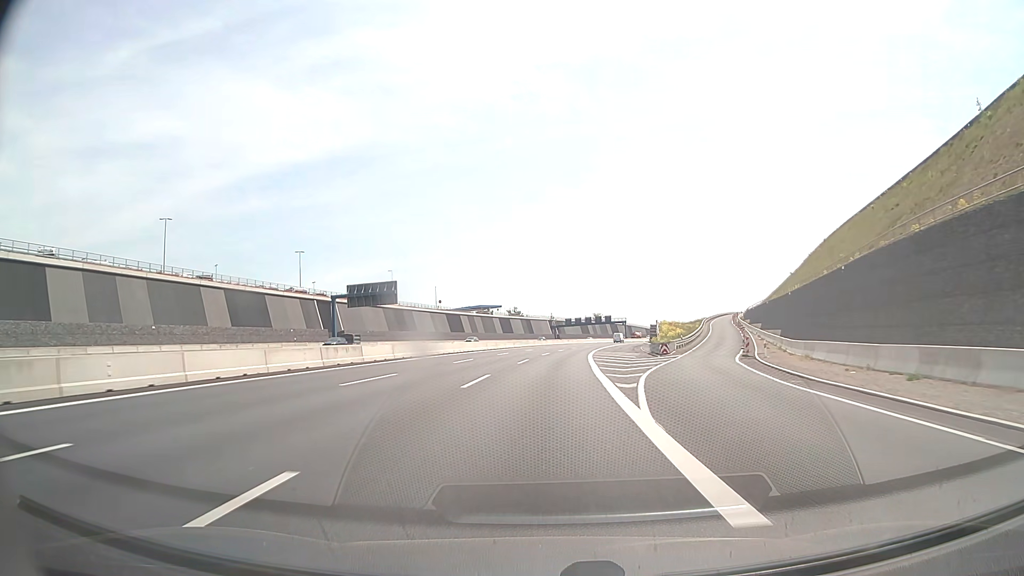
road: motorway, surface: asphalt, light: Day
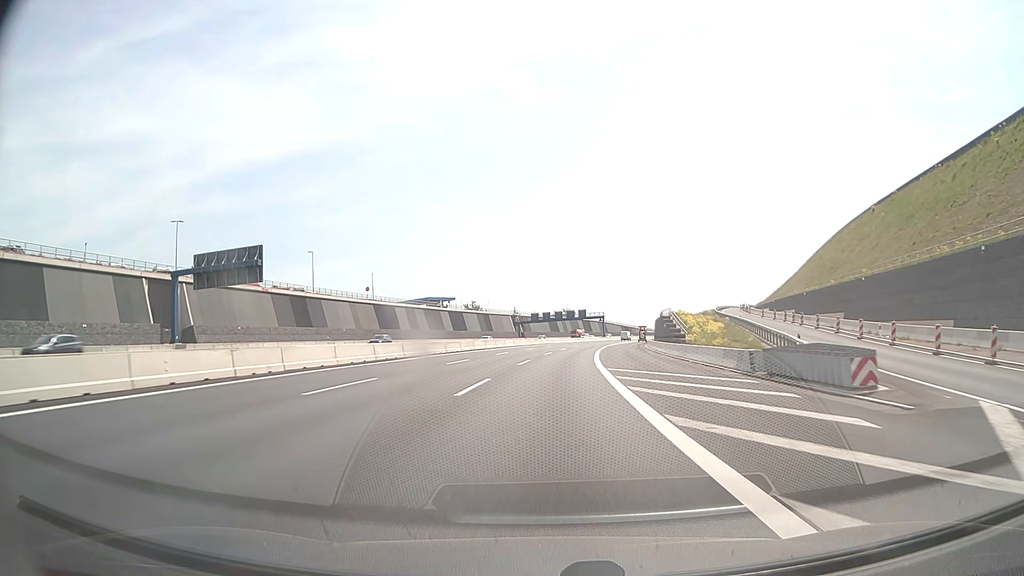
(+1.0, +38.9) m; +3°
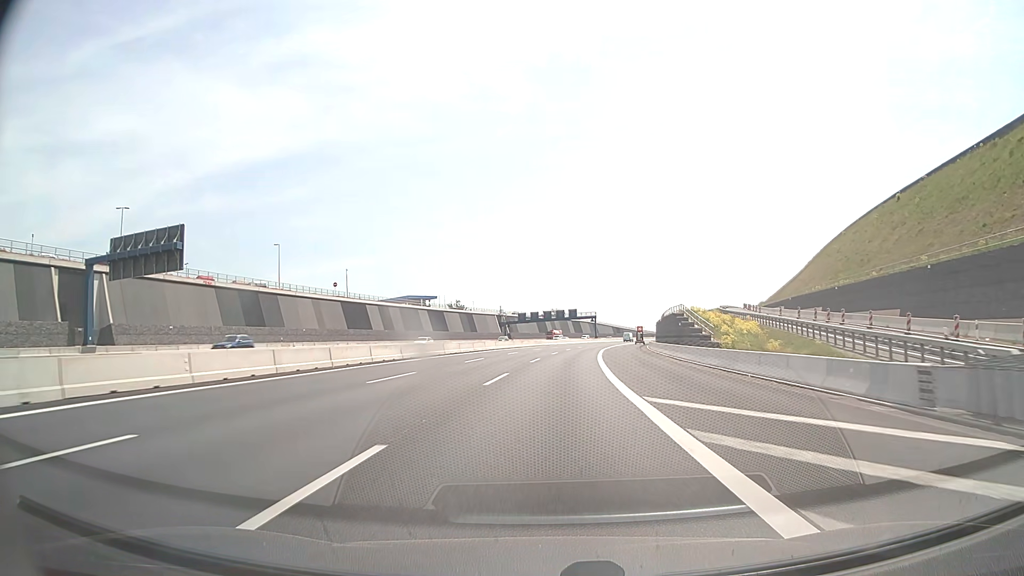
(+0.1, +13.0) m; +1°
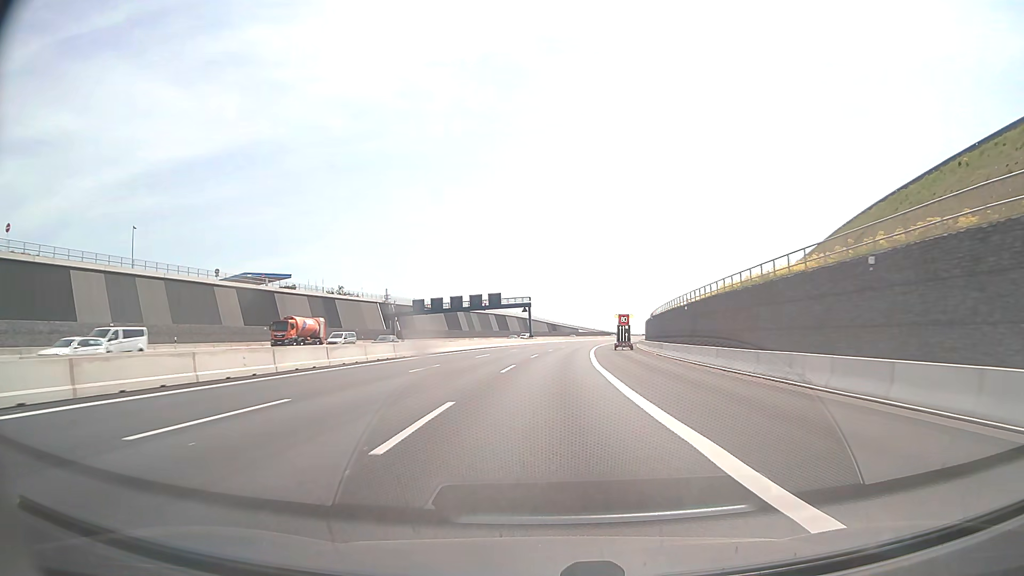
(+3.3, +64.6) m; +6°
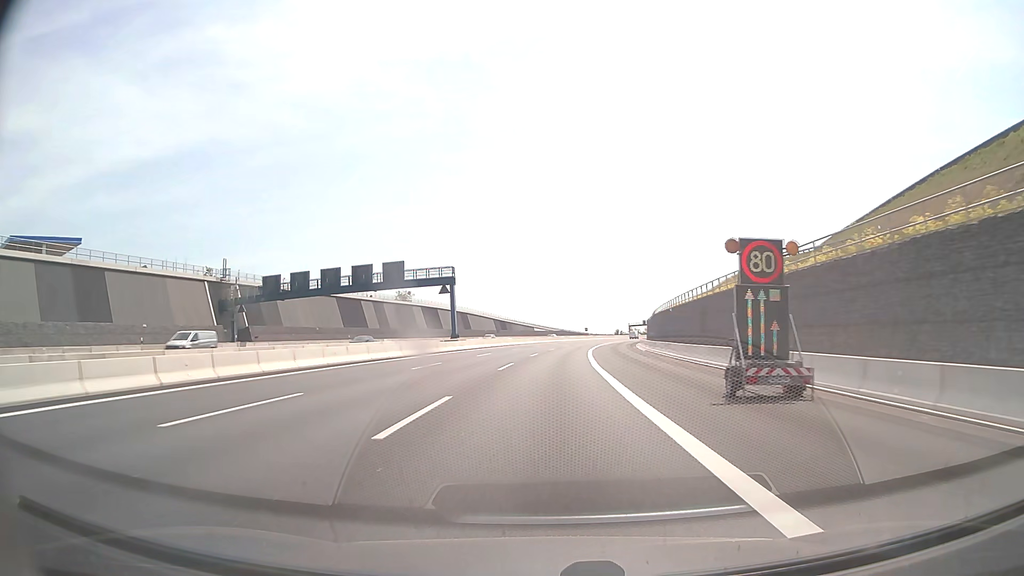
(+2.1, +52.3) m; +4°
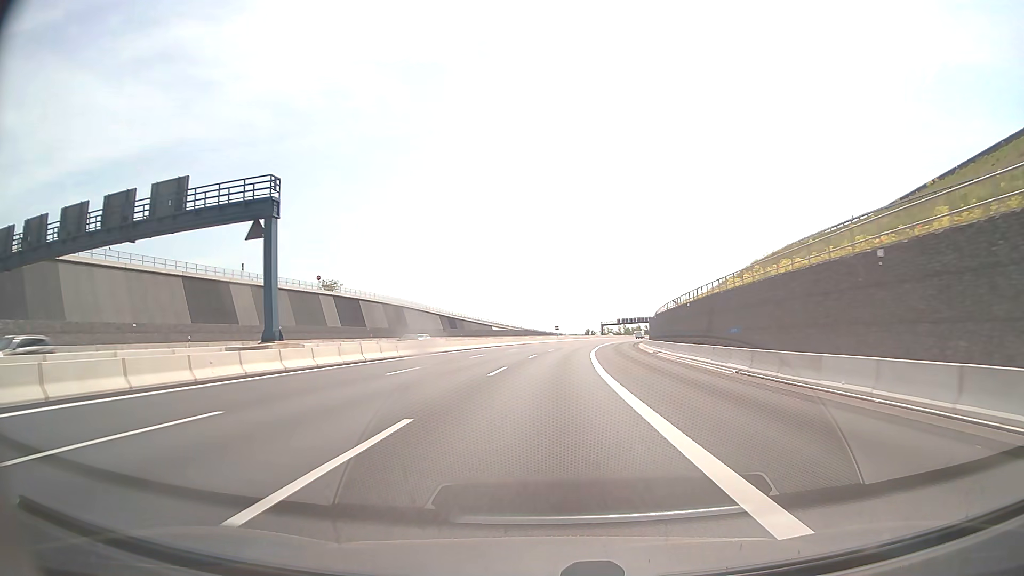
(+1.0, +39.8) m; +3°
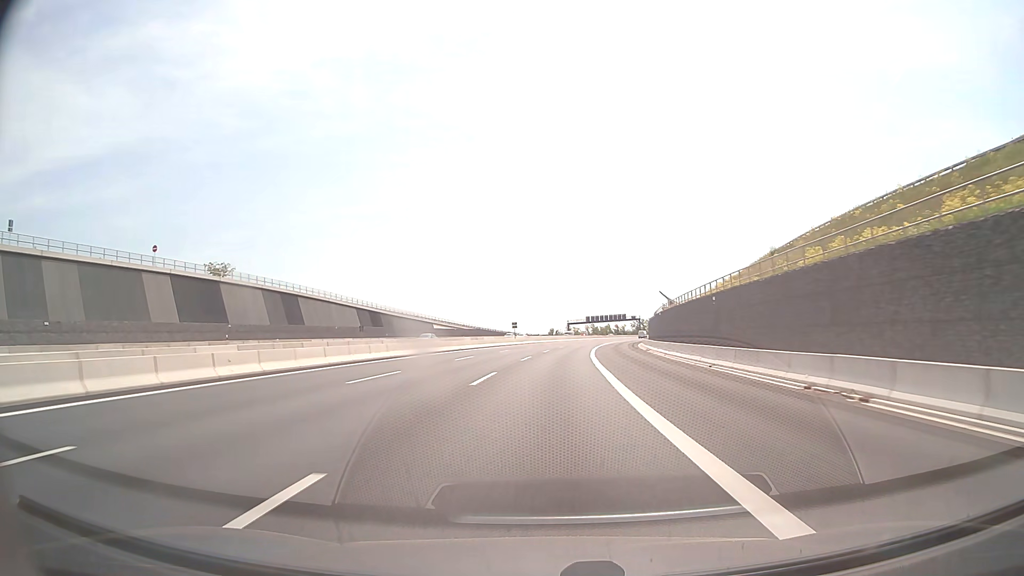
(+1.2, +40.1) m; +3°
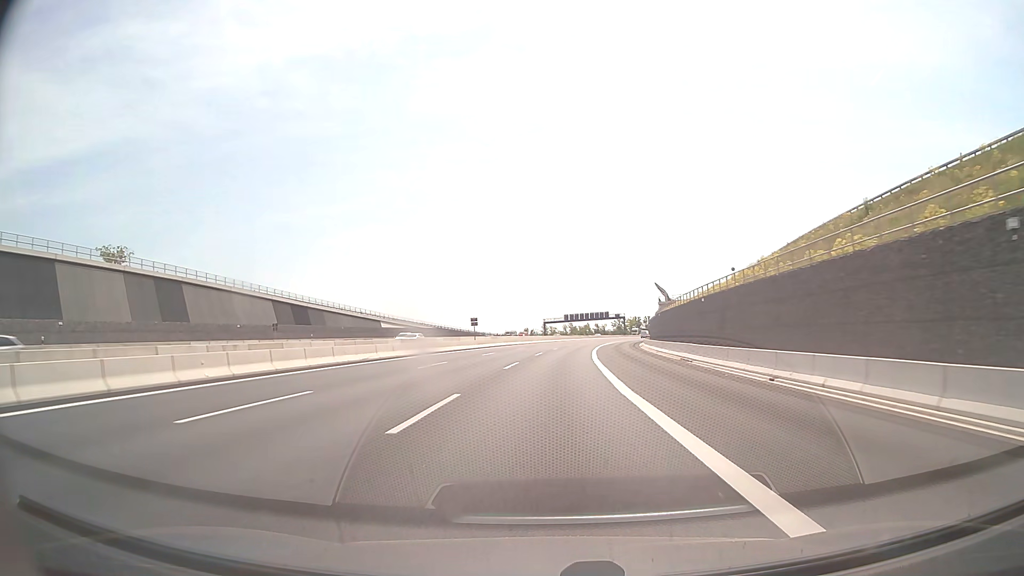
(+0.5, +26.9) m; +2°
(0, +10) (0, +20) (+1, +30) (+1, +40) (+2, +50) (+3, +60) (+4, +70) (+5, +80) (+6, +90) (+7, +100) m
